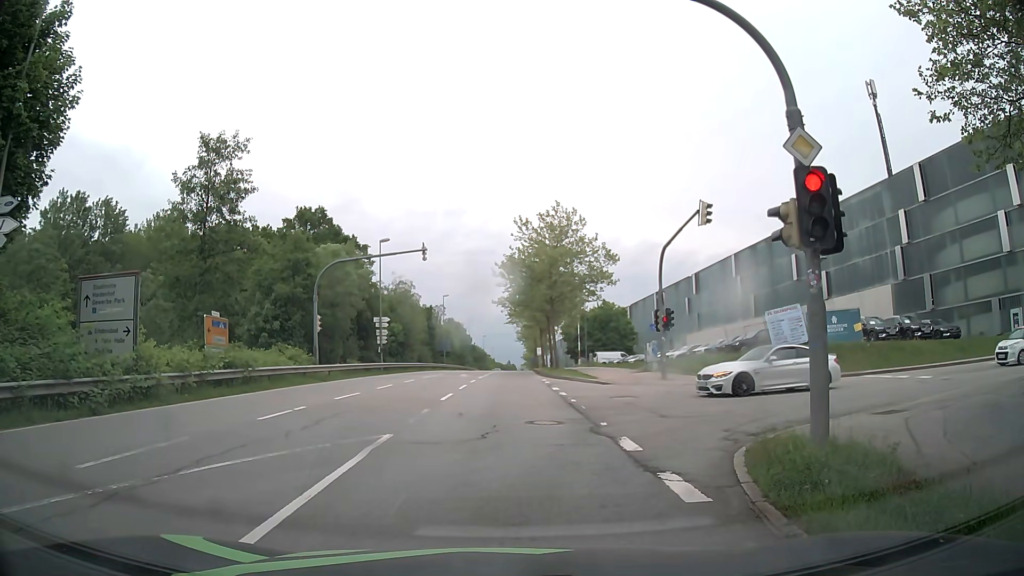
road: secondary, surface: asphalt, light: Day
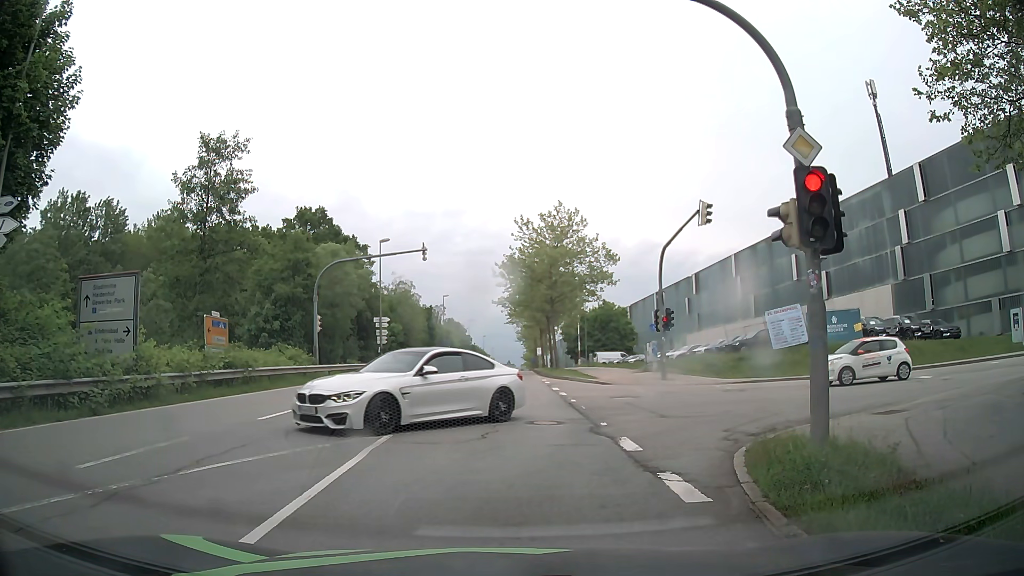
(0.0, 0.0) m; 0°
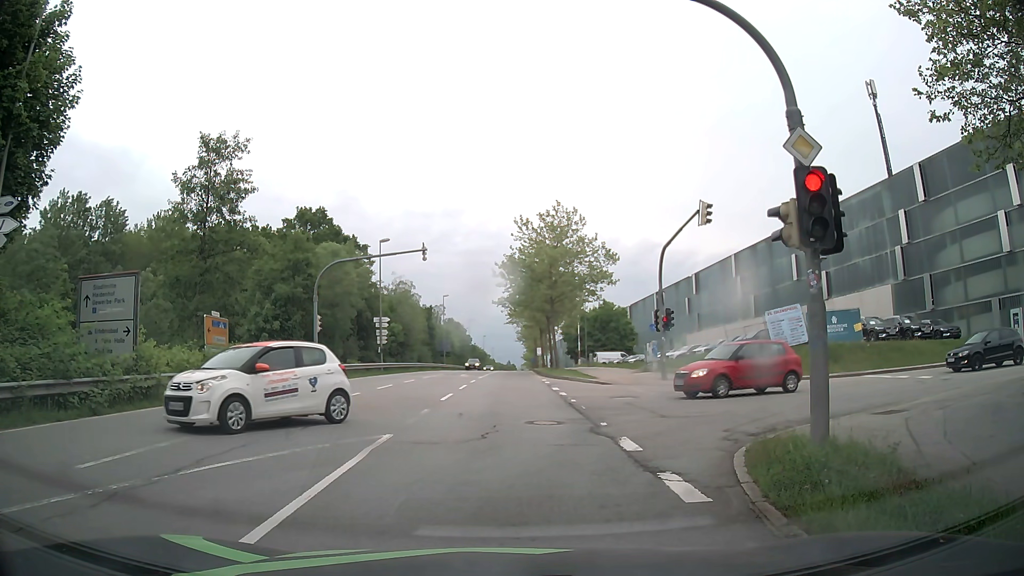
(0.0, 0.0) m; 0°
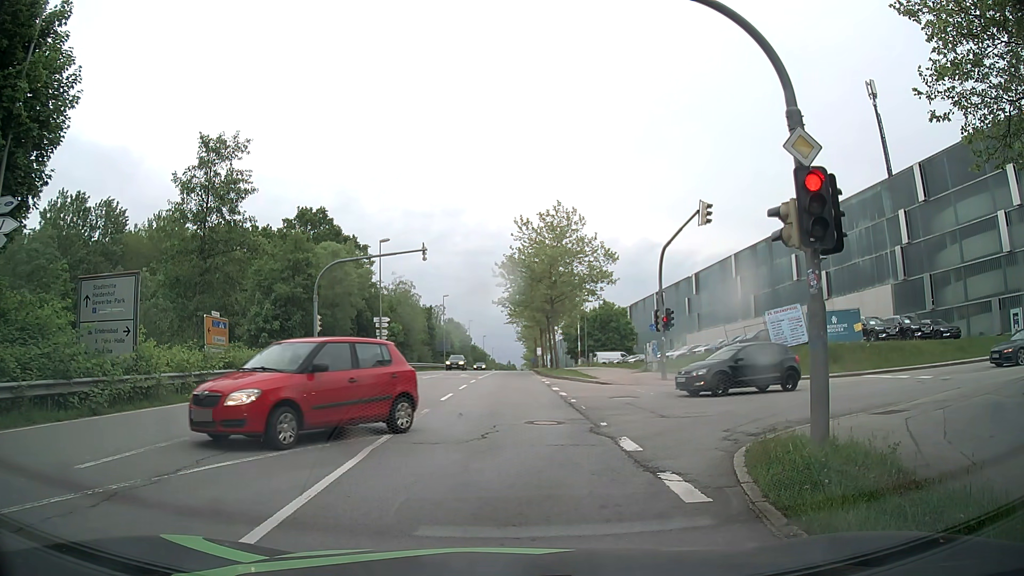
(0.0, 0.0) m; 0°
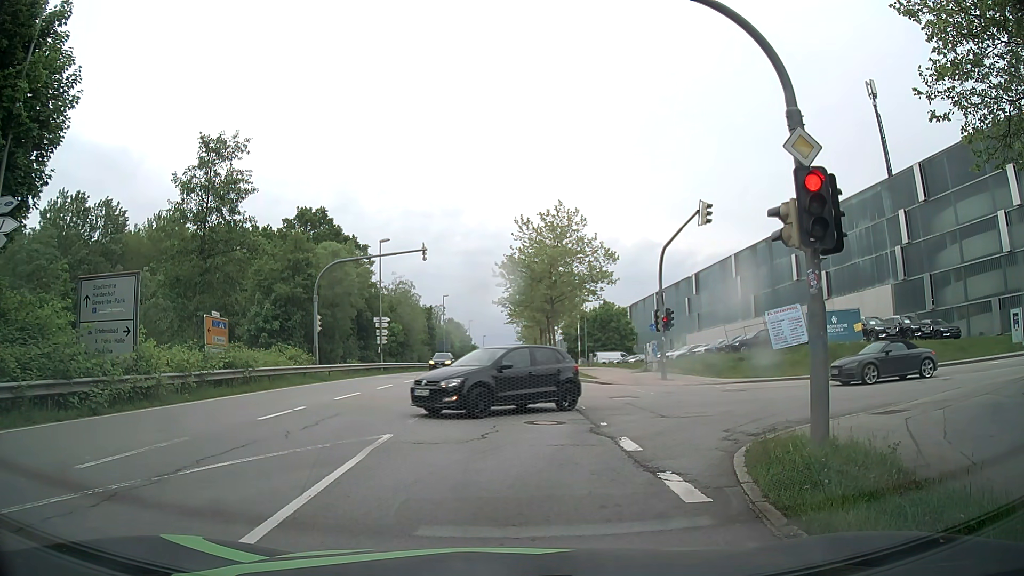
(0.0, 0.0) m; 0°
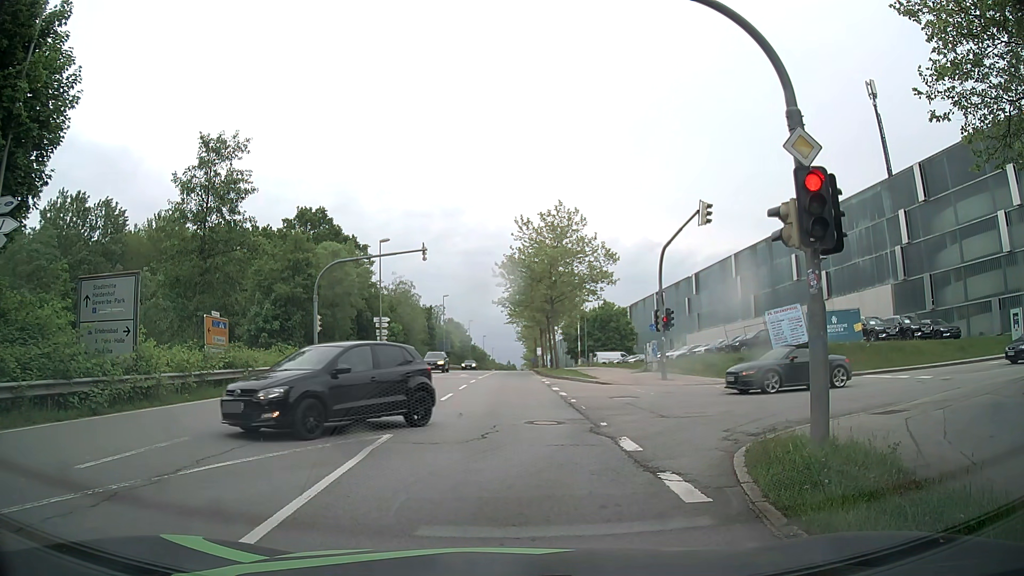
(0.0, 0.0) m; 0°
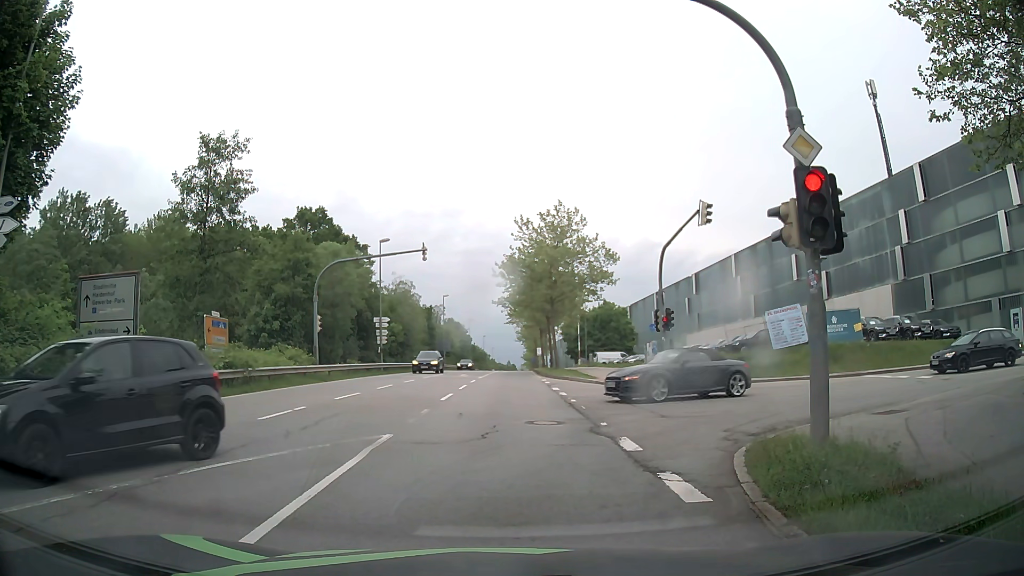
(0.0, 0.0) m; 0°
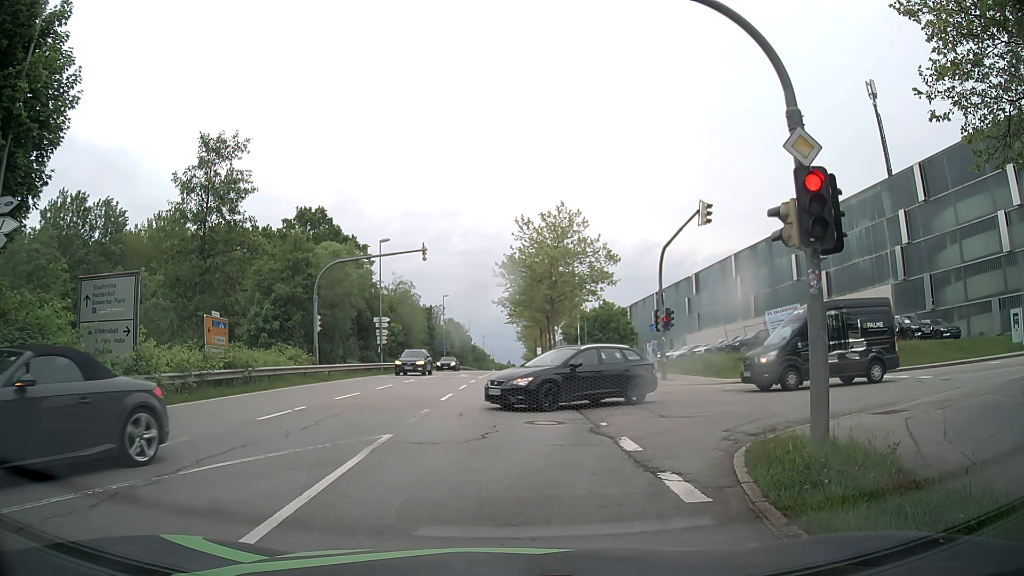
(0.0, 0.0) m; 0°
